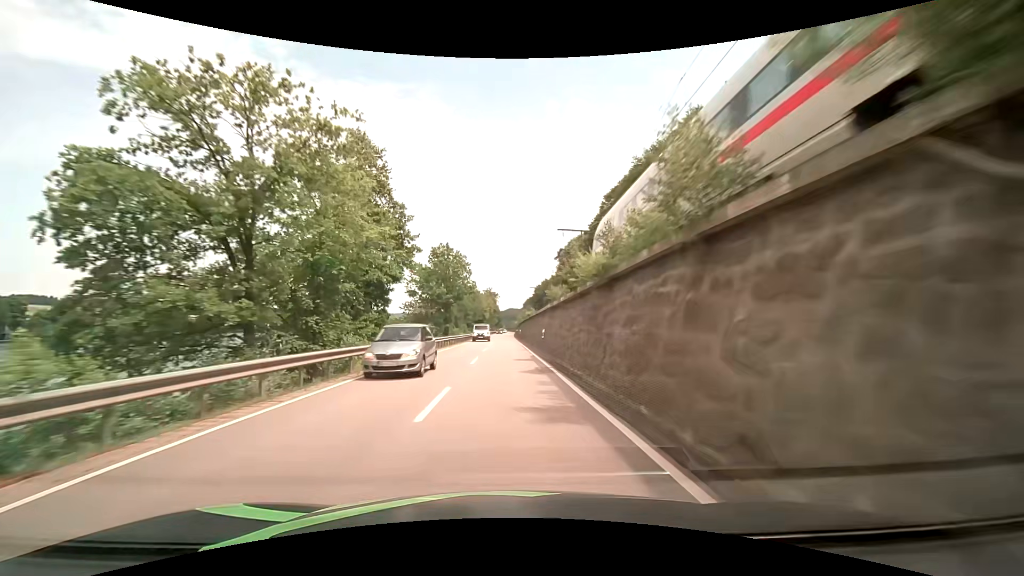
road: primary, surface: asphalt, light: Day
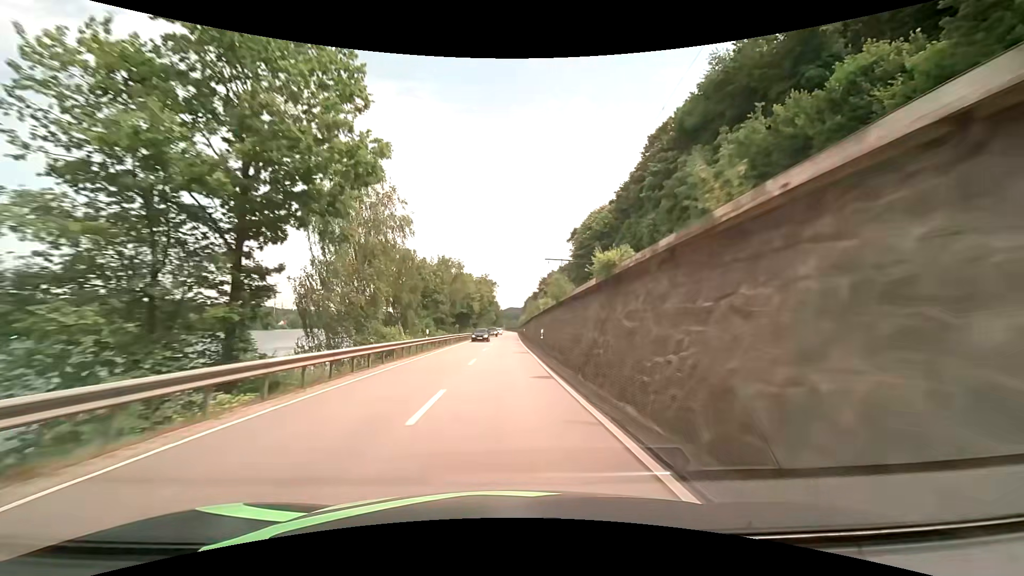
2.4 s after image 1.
(-0.3, +48.1) m; 0°
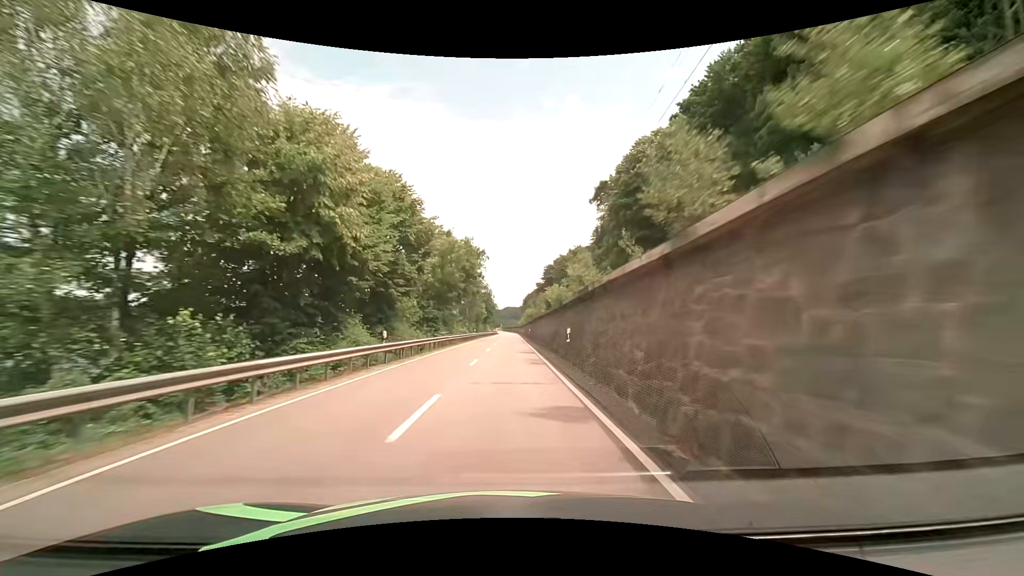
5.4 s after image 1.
(+0.6, +60.6) m; +1°
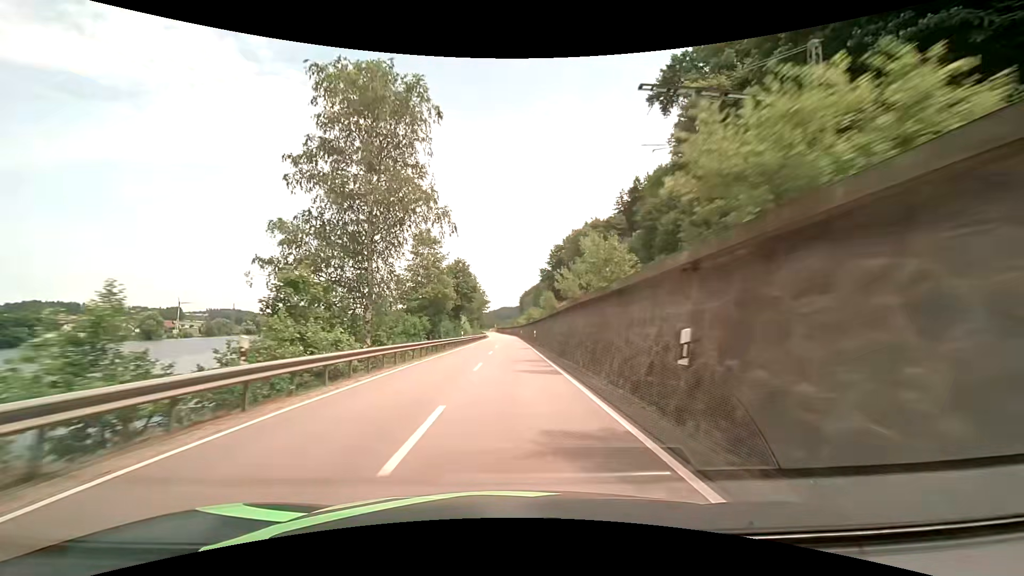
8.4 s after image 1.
(+0.4, +61.0) m; +1°
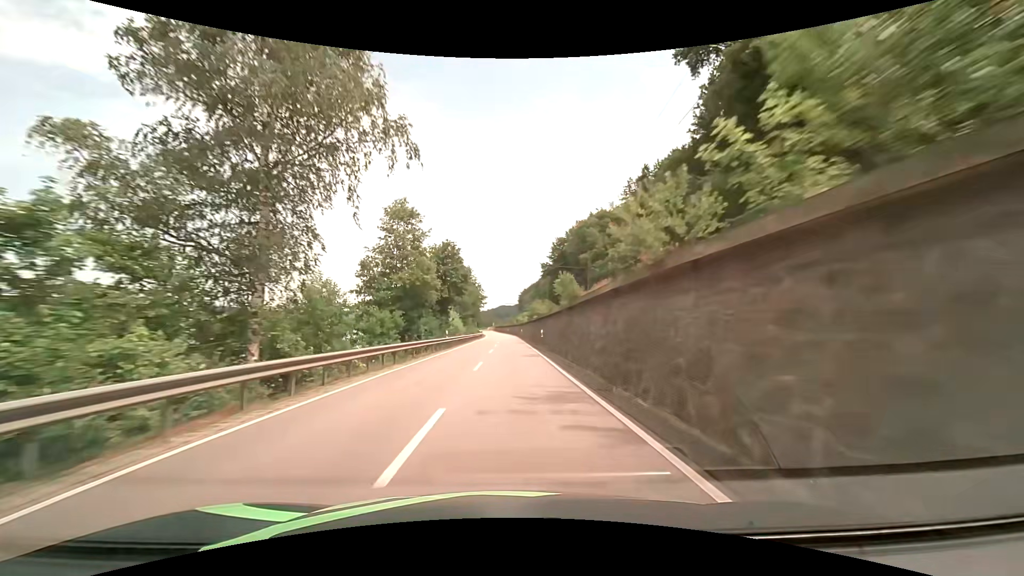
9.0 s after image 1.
(0.0, +12.2) m; 0°
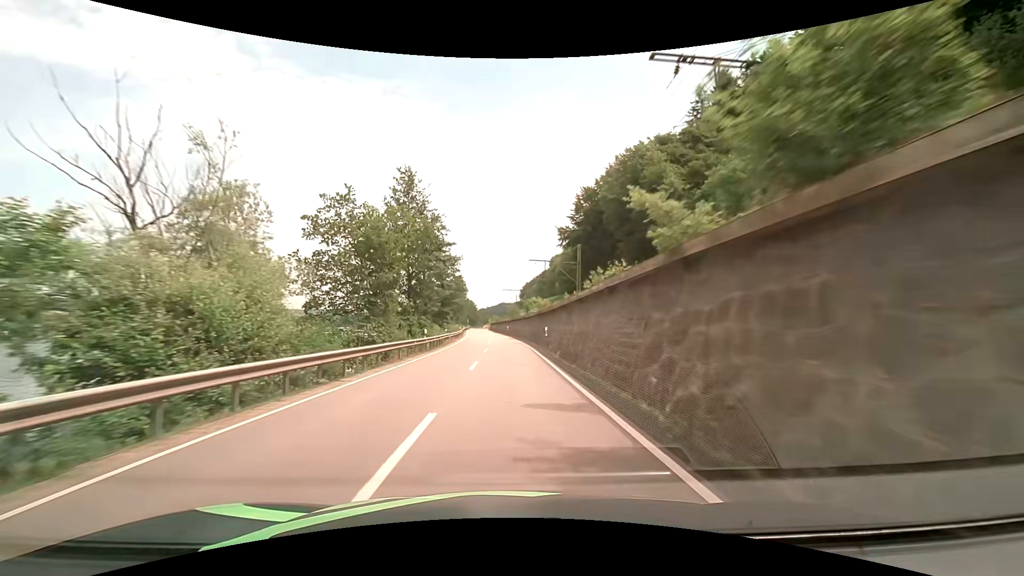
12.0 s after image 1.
(+0.3, +60.3) m; 0°
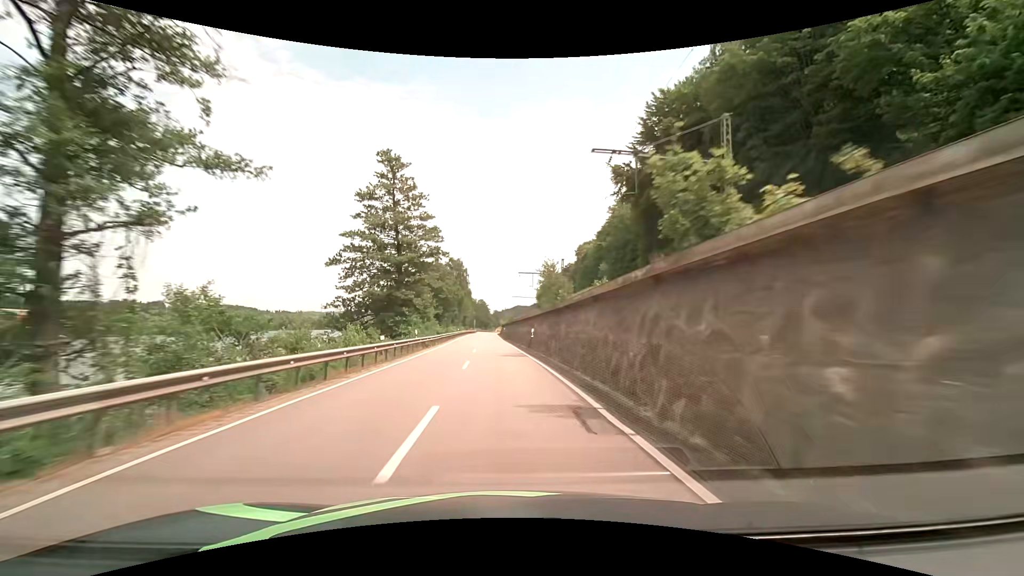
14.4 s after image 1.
(-0.6, +47.0) m; -2°
